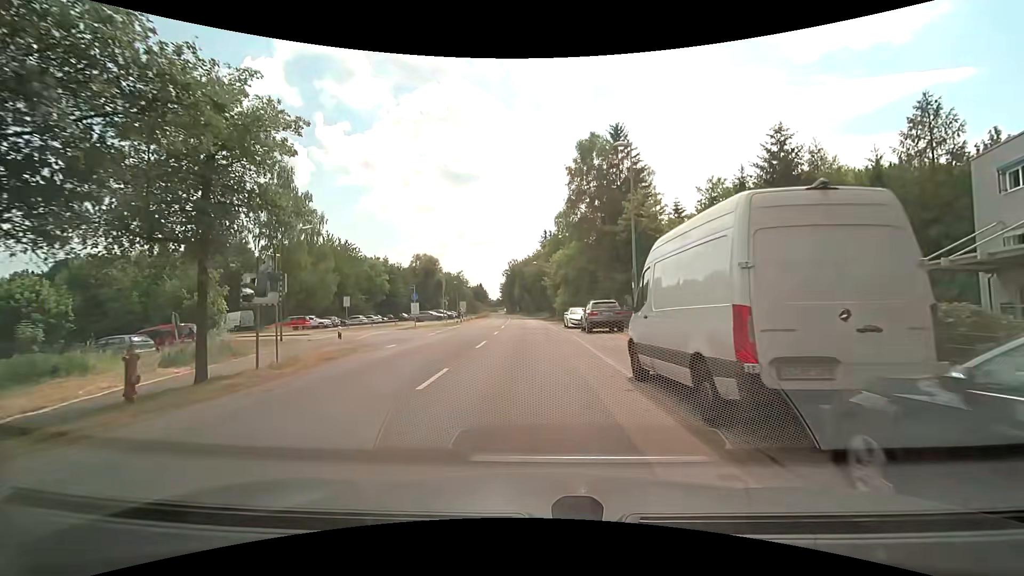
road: tertiary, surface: asphalt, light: Day
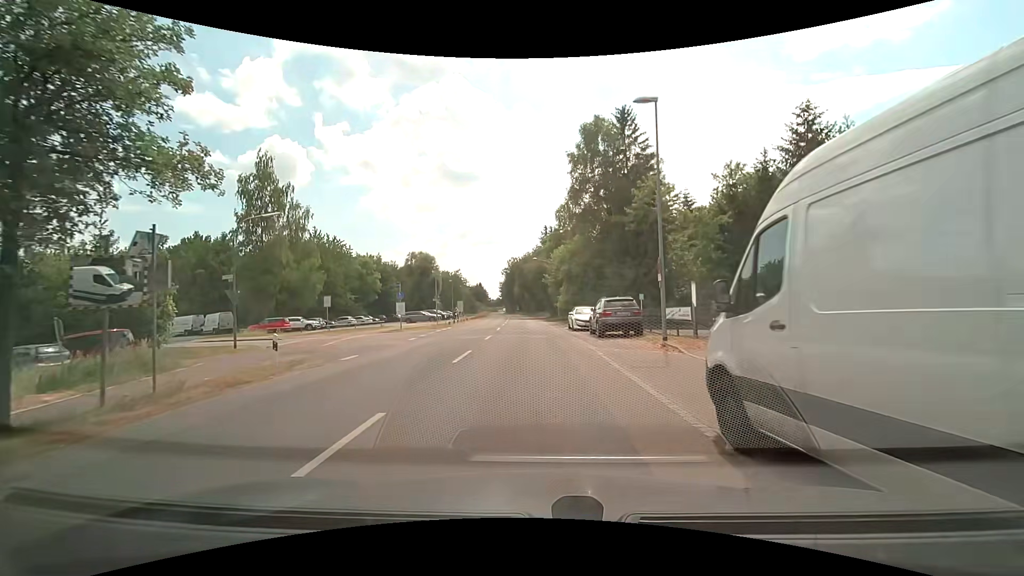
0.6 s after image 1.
(0.0, +4.7) m; -1°
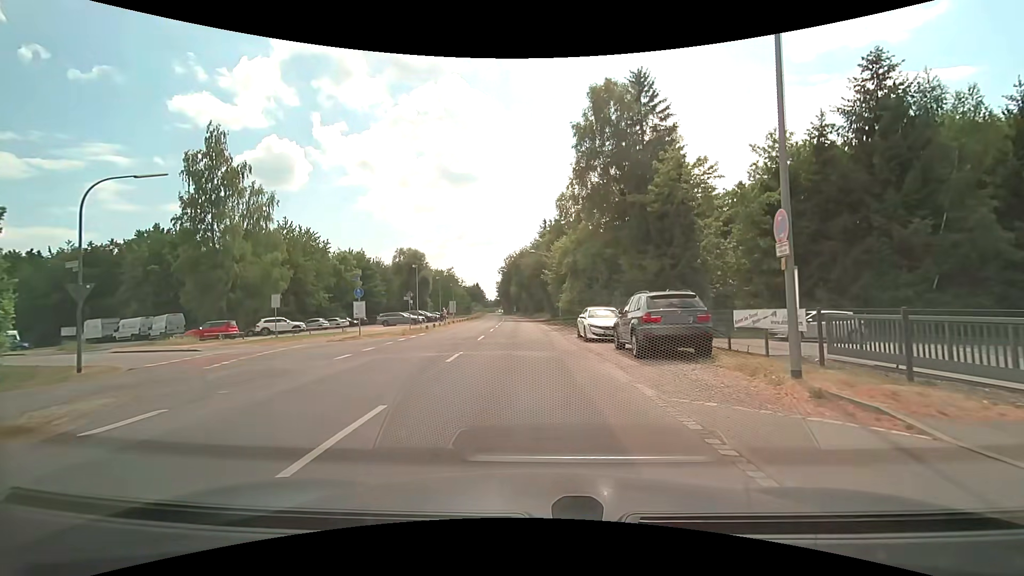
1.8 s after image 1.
(0.0, +8.7) m; 0°
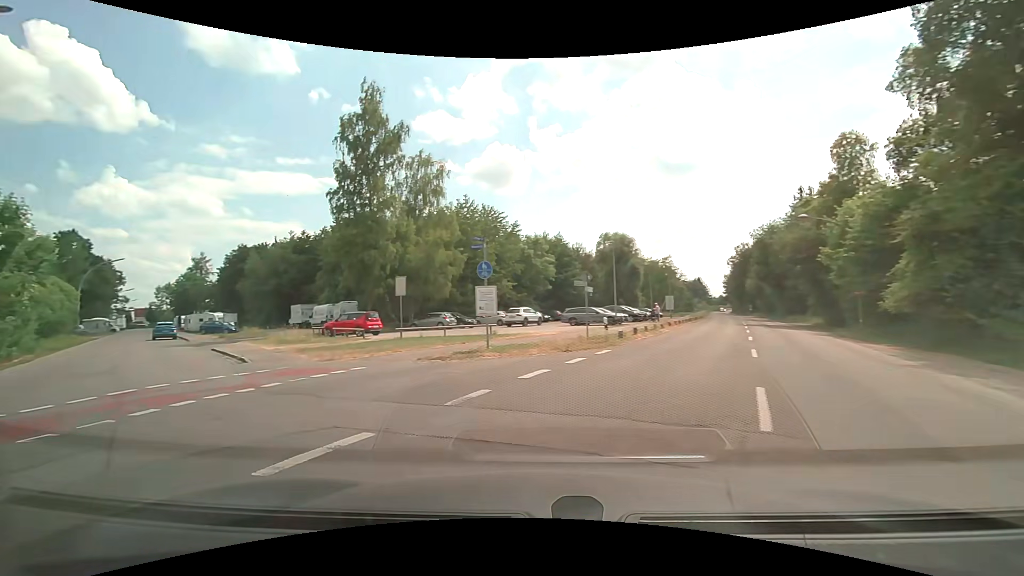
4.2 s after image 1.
(-1.6, +15.6) m; -25°
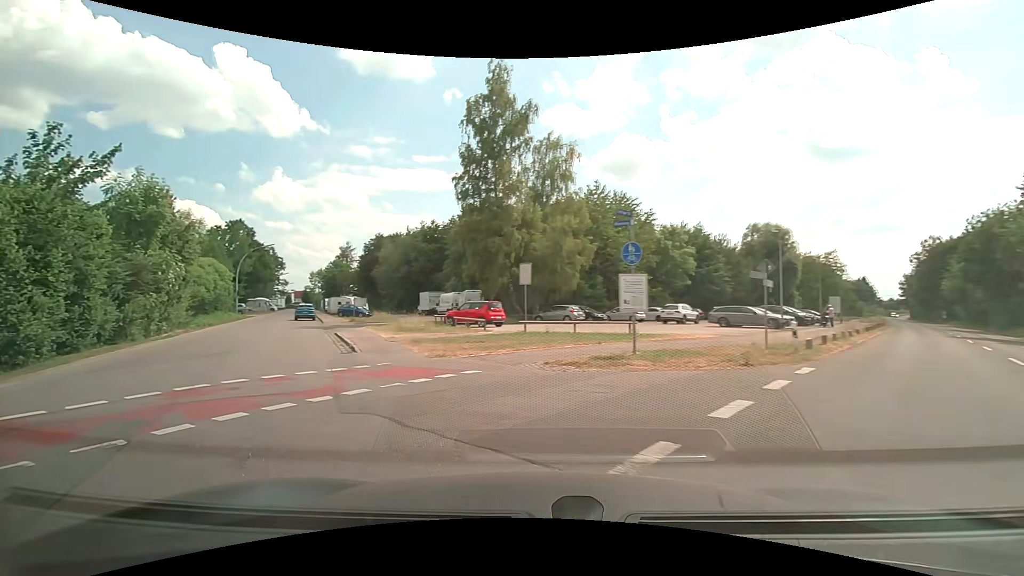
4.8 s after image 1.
(-0.4, +3.4) m; -12°
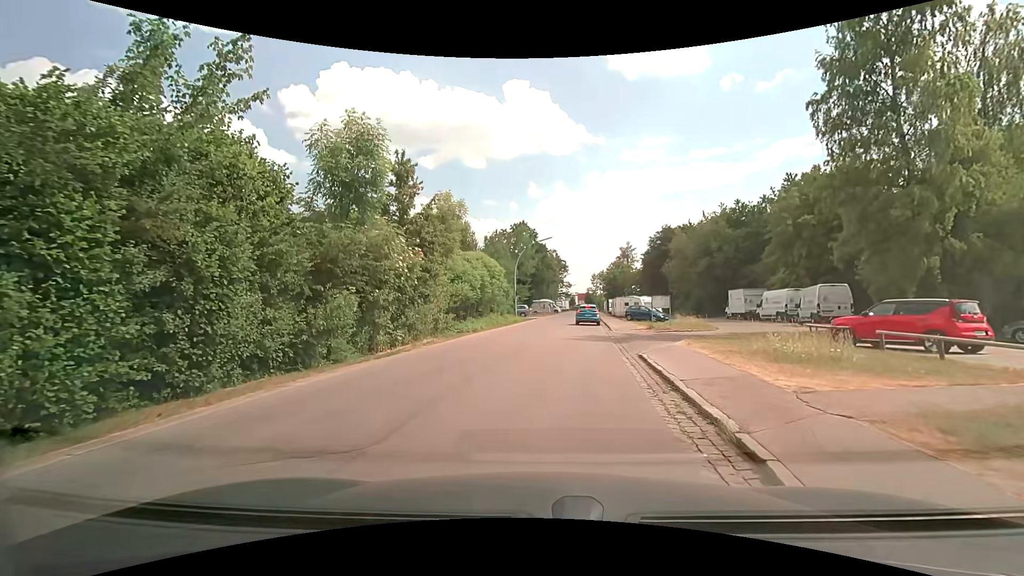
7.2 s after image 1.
(-4.4, +11.4) m; -31°
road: residential
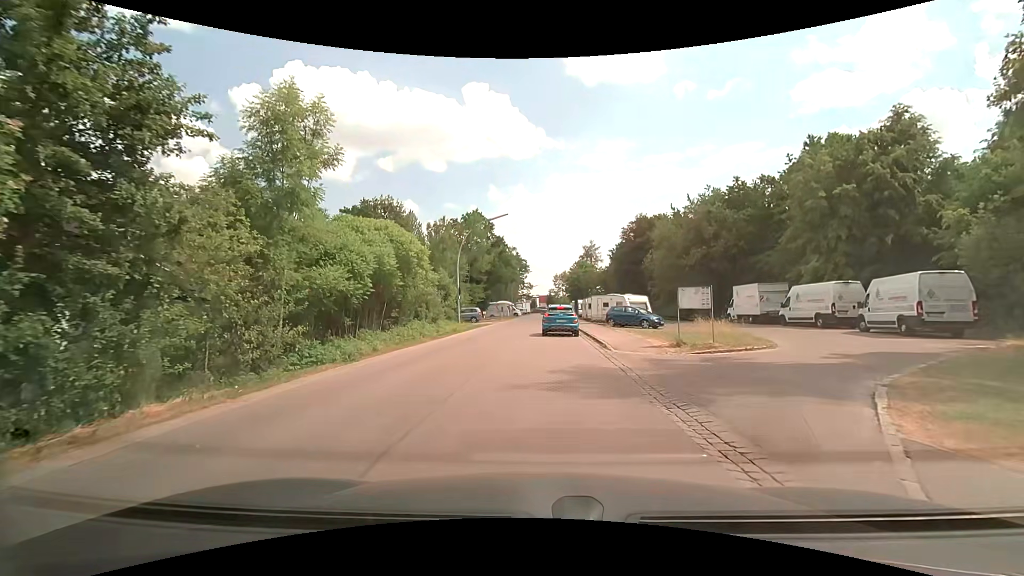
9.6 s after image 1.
(+0.3, +13.1) m; +3°
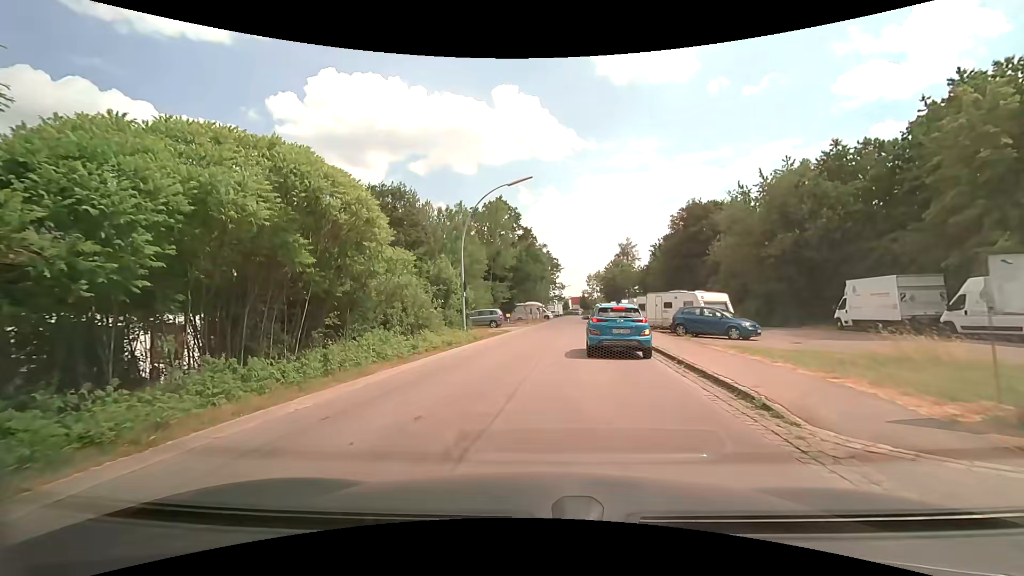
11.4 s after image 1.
(-0.2, +10.3) m; -4°
(-1, +10) (-1, +20) (+1, +30) (+3, +40) (+5, +49) (+6, +59) (+6, +69) (+7, +79) (+8, +89) (+9, +99) m
